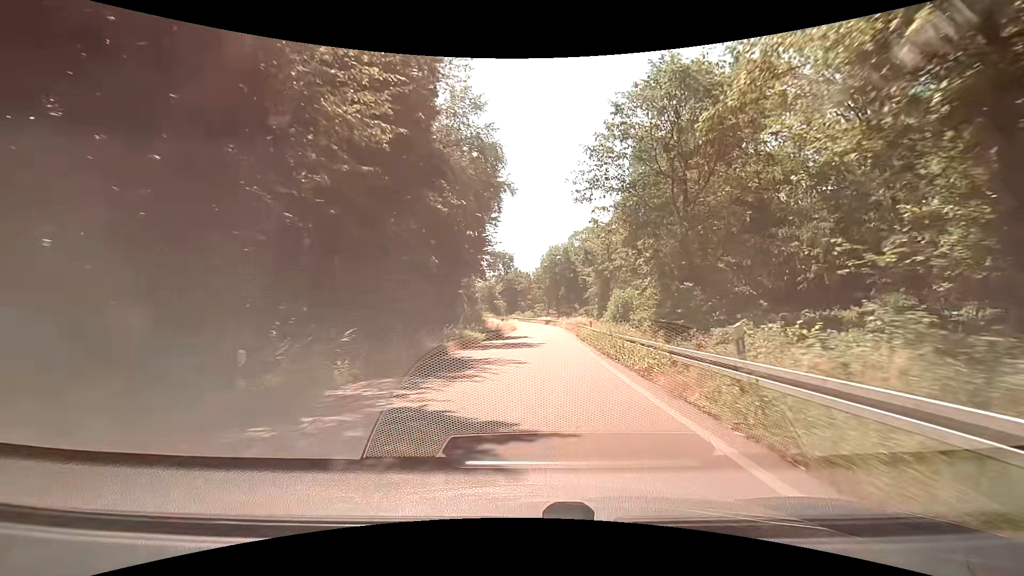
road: trunk_link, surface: asphalt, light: Day
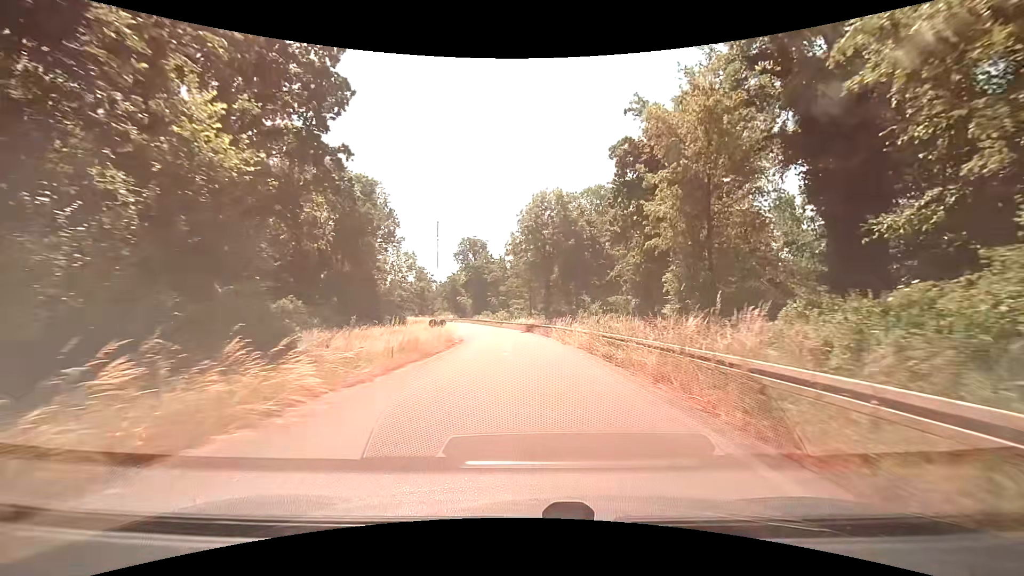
(+1.1, +41.0) m; +2°
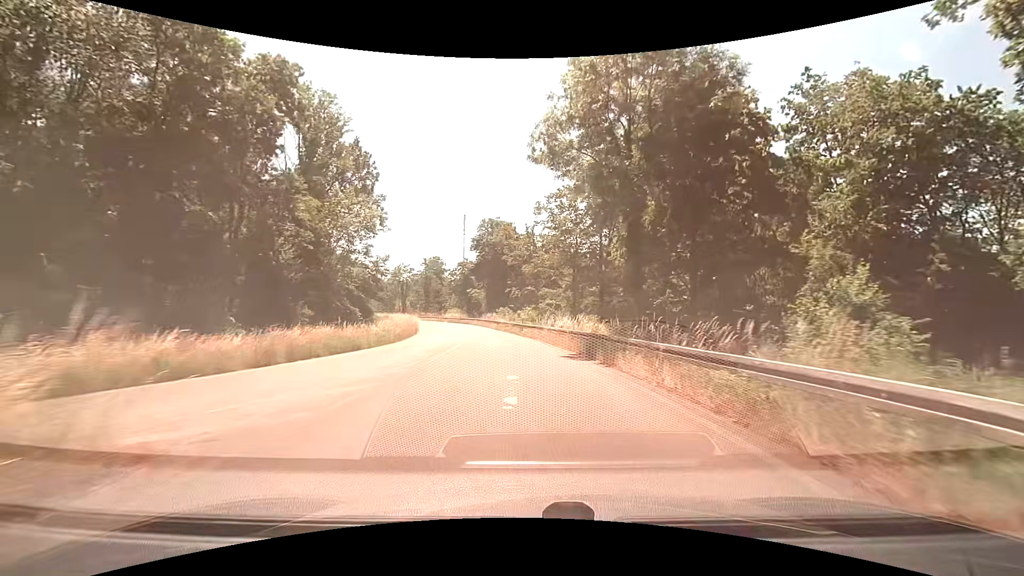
(-0.8, +31.9) m; -4°
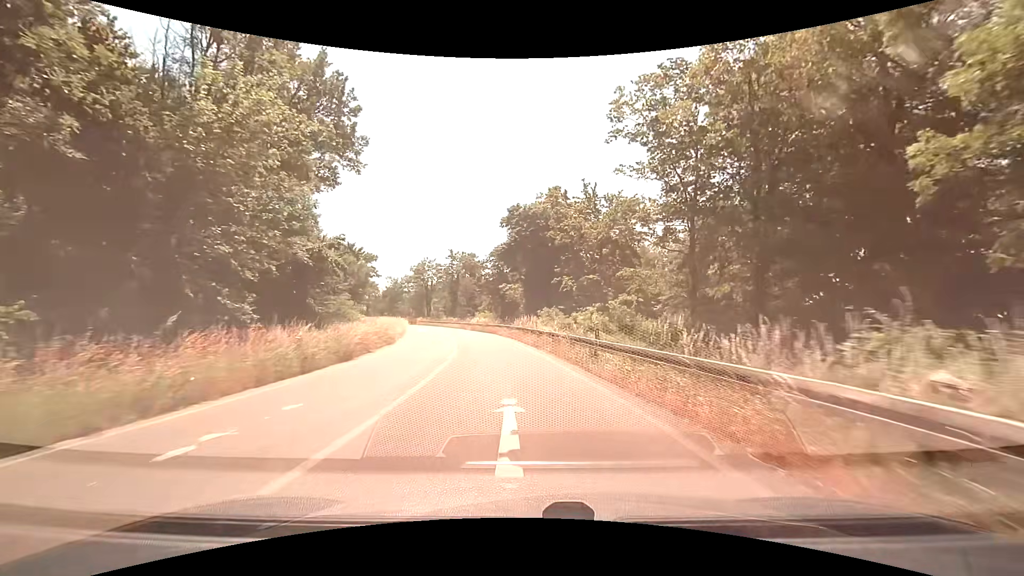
(-0.7, +23.1) m; -5°
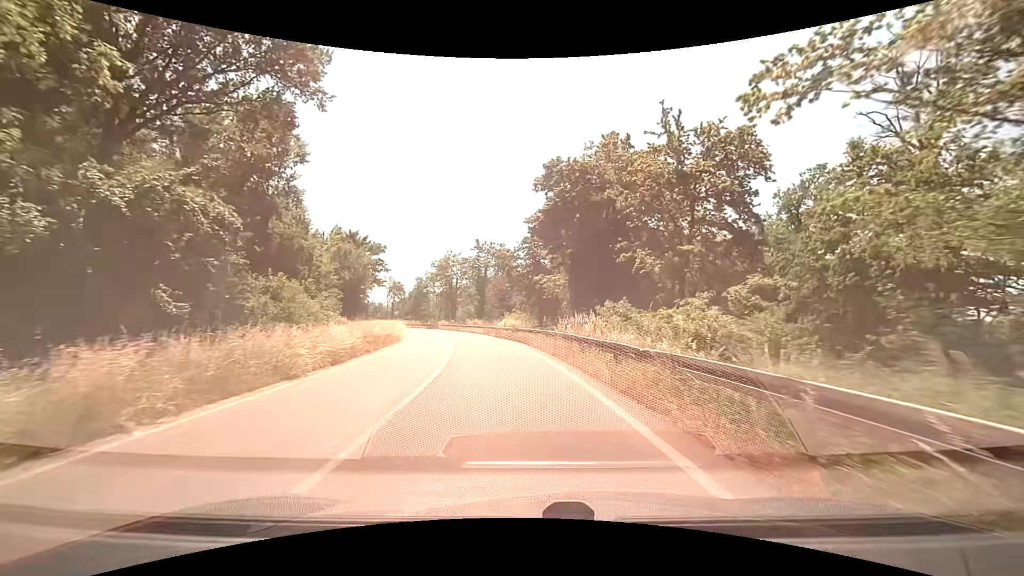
(-0.4, +14.9) m; -4°
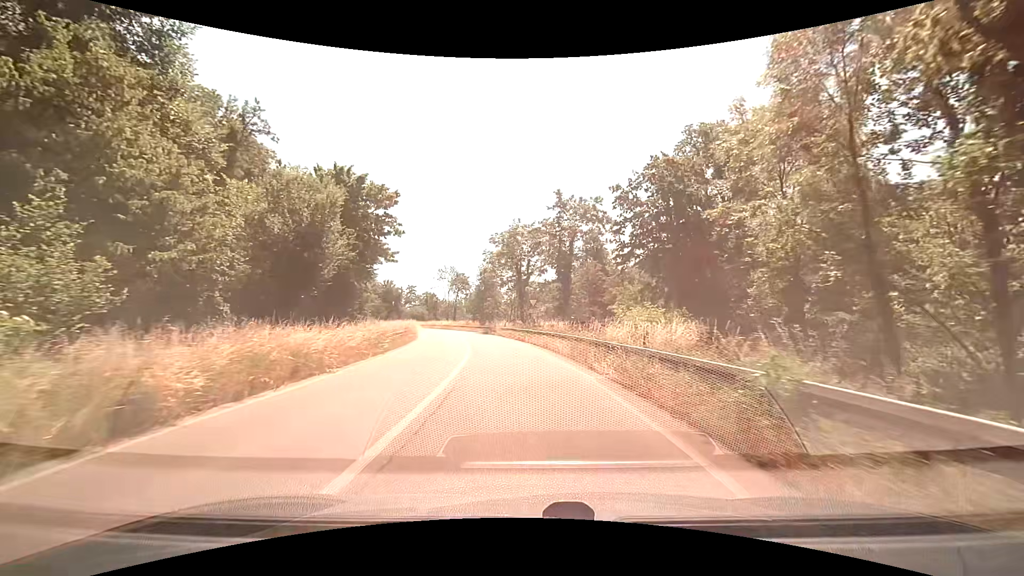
(-2.4, +28.3) m; -10°
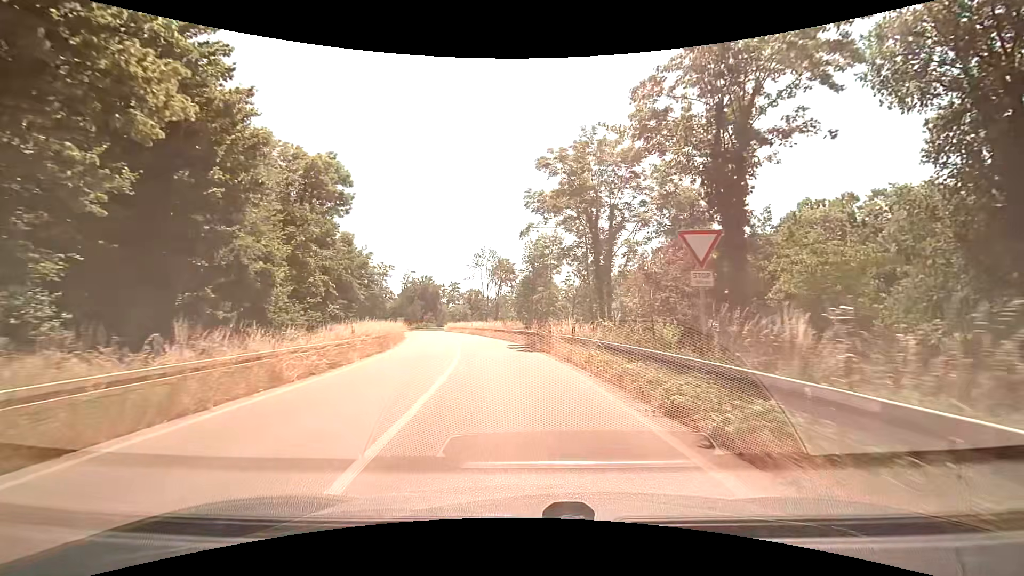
(-1.6, +27.8) m; -6°
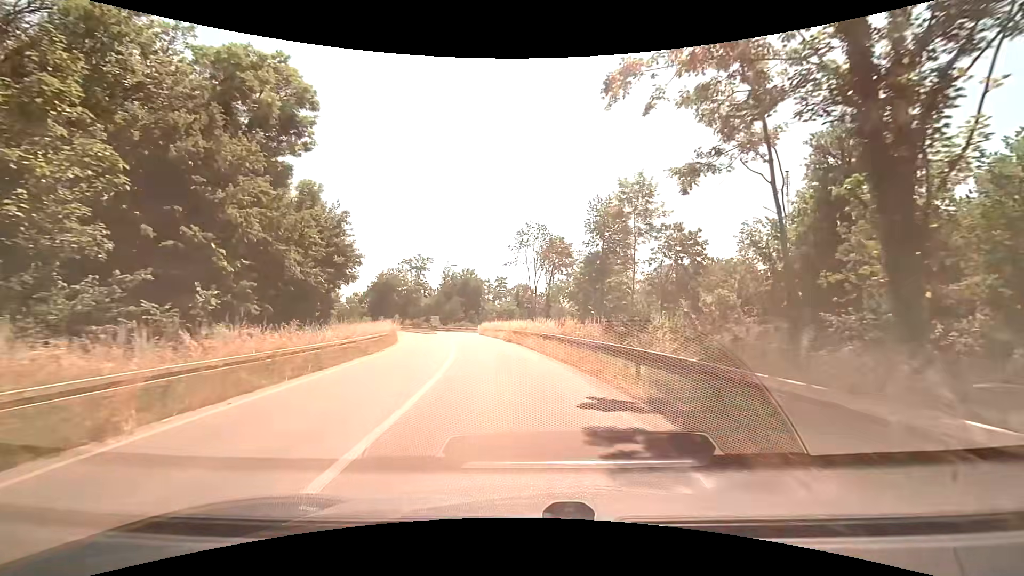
(-1.1, +20.6) m; -7°
(0, +10) (-1, +20) (-2, +30) (-4, +40) (-6, +50) (-8, +59) (-9, +69) (-12, +79) (-15, +88) (-23, +95) m
